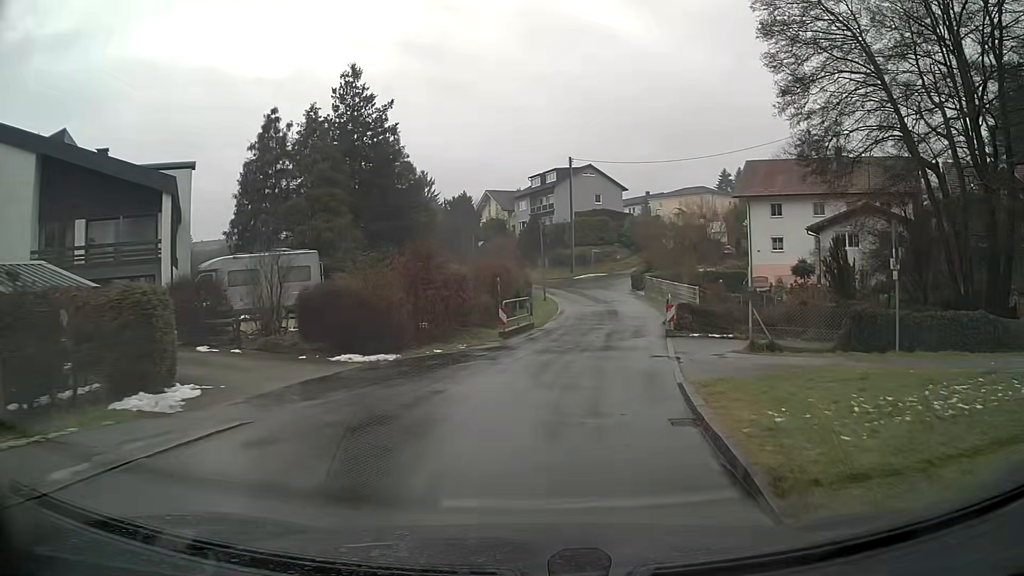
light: Day
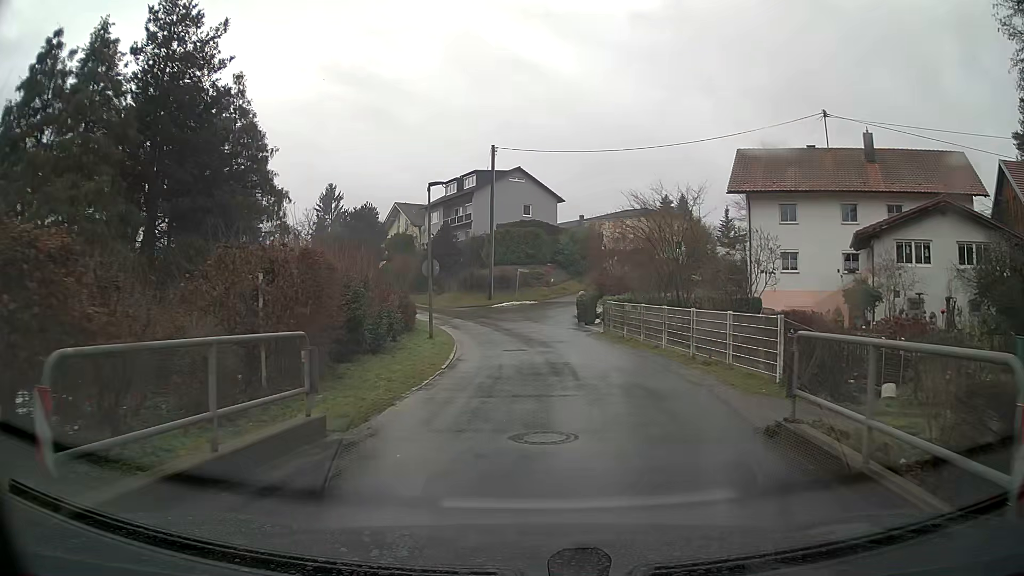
(+1.1, +17.5) m; +6°
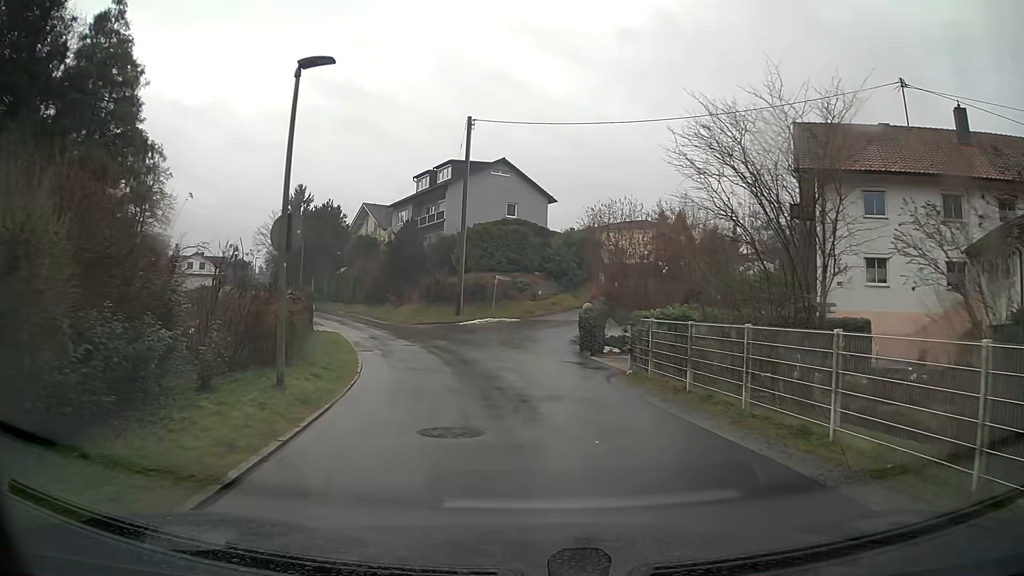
(+0.2, +11.8) m; +1°
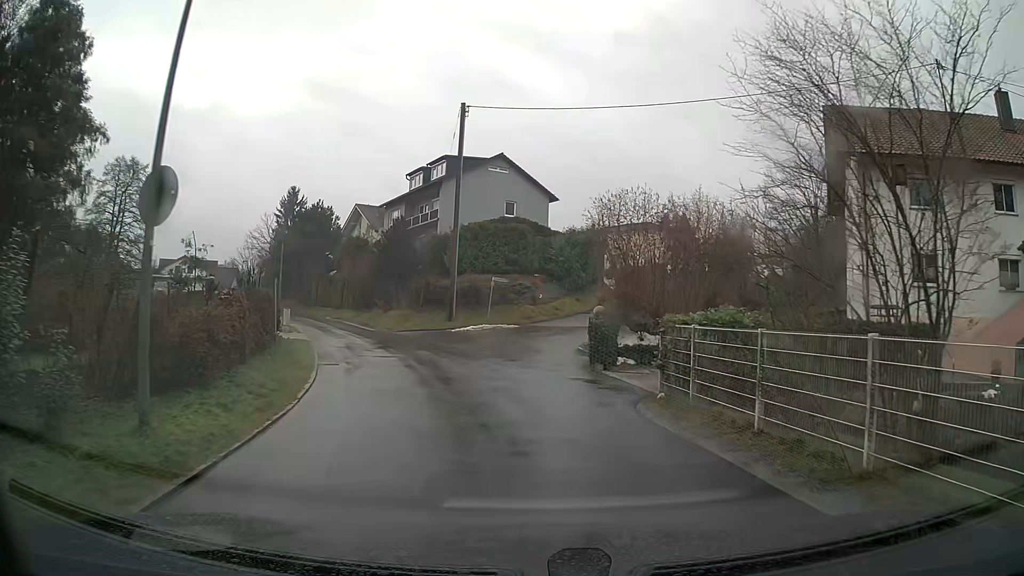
(0.0, +3.7) m; -1°
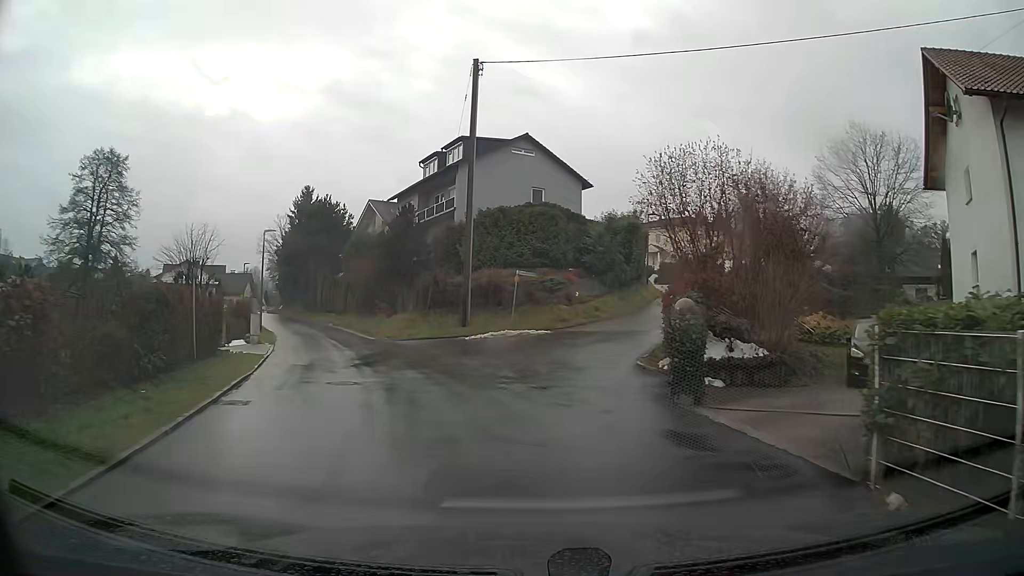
(-0.1, +7.1) m; -3°
